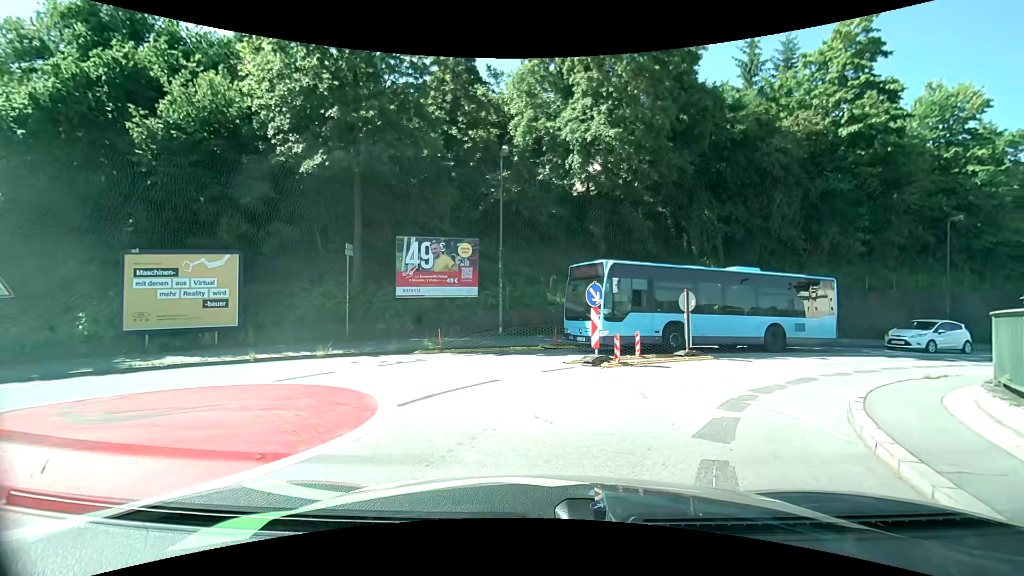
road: unclassified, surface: asphalt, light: Day
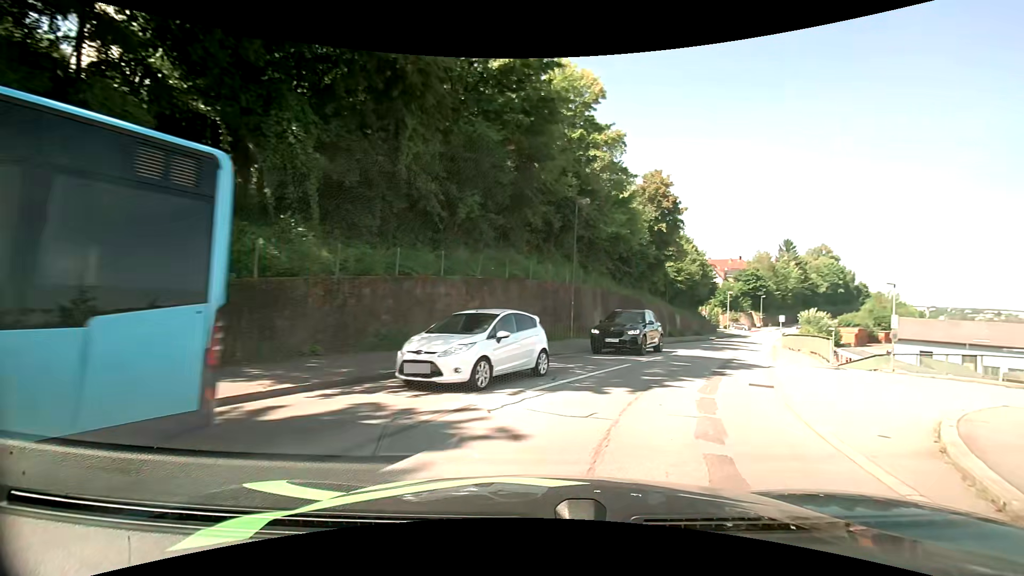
(+4.4, +13.1) m; +39°
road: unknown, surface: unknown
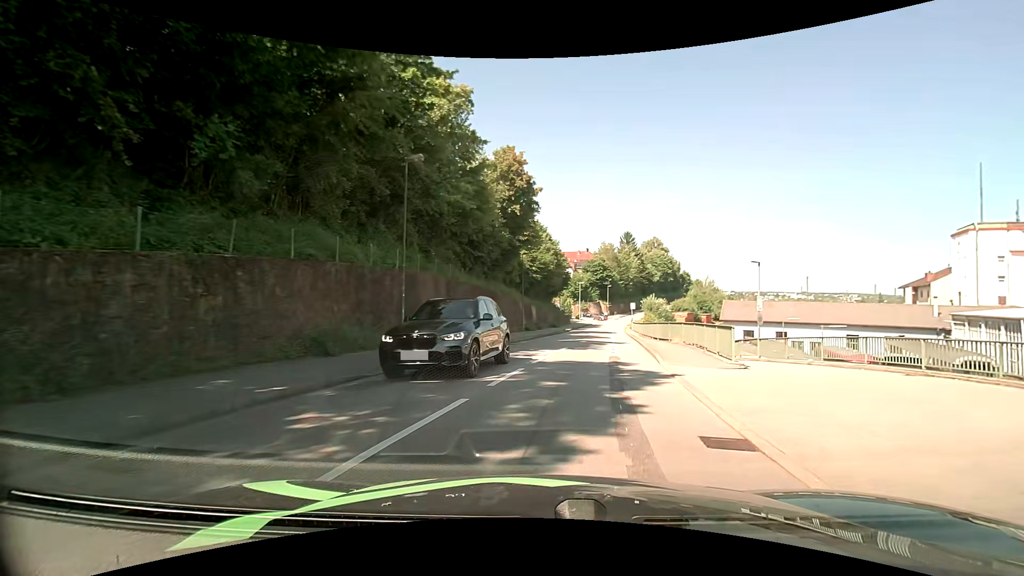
(+1.1, +7.1) m; +17°
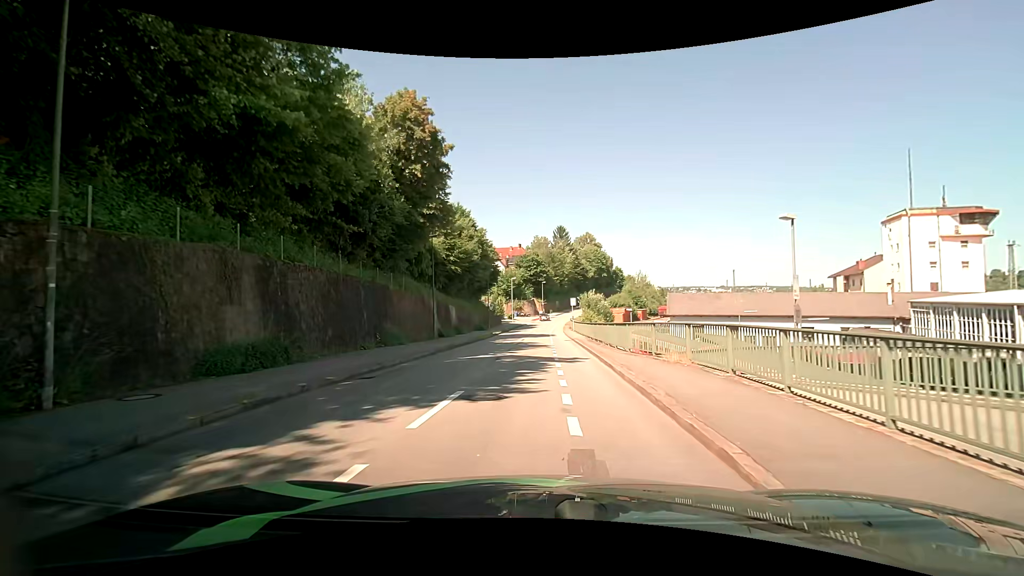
(+1.1, +11.7) m; +7°
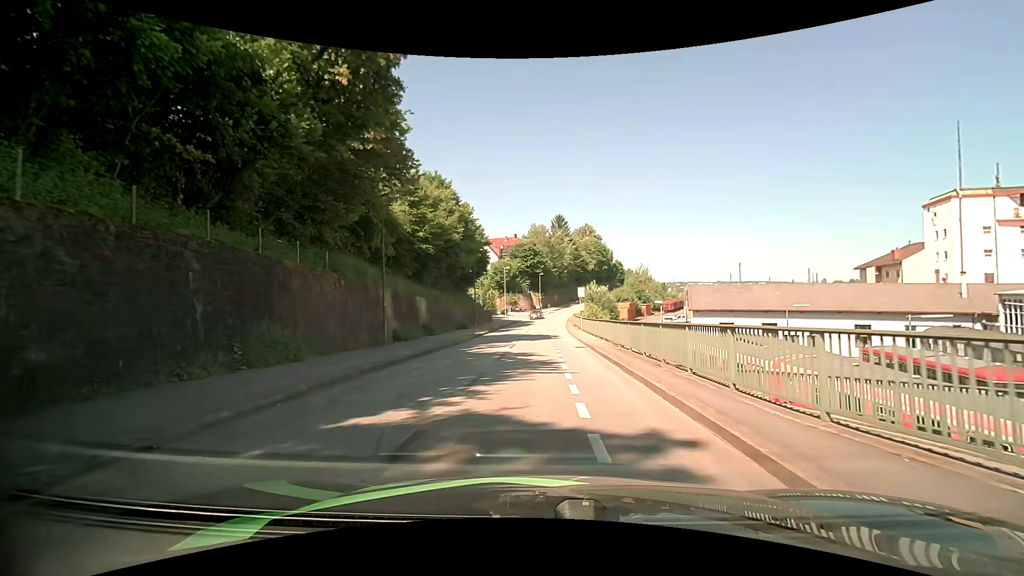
(-0.1, +11.6) m; 0°
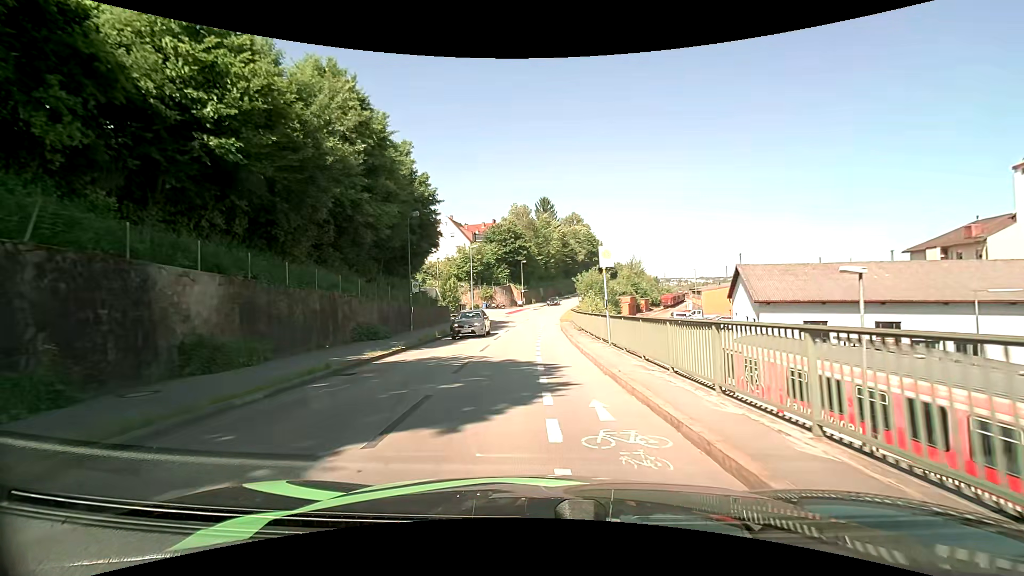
(+0.5, +21.9) m; +2°
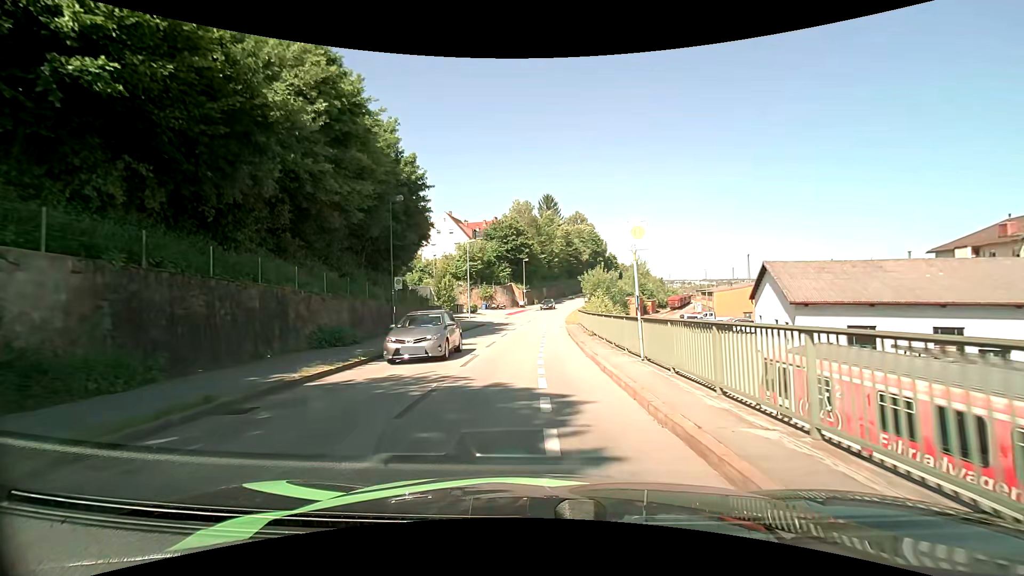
(0.0, +4.7) m; -1°
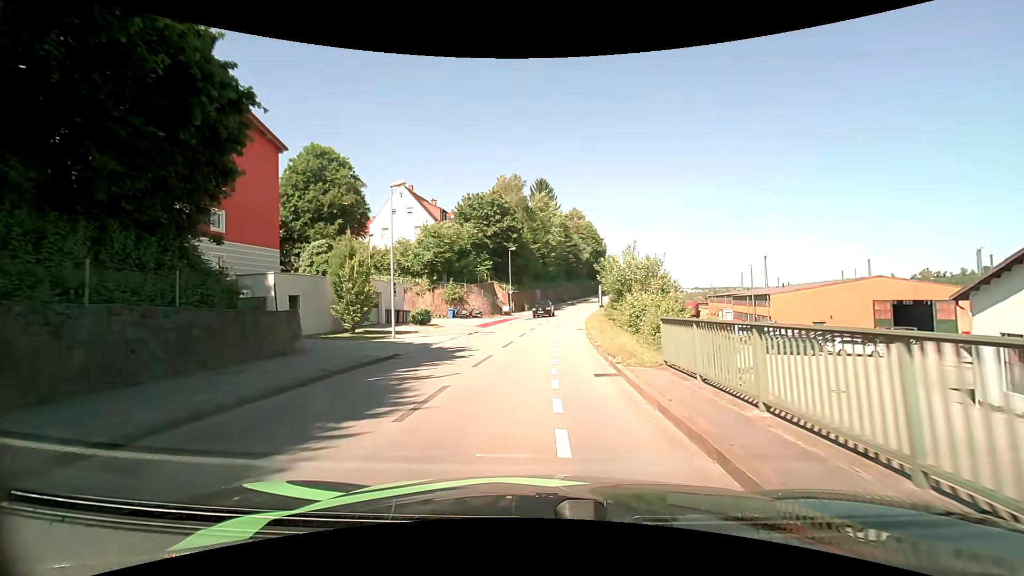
(-0.1, +24.4) m; +1°
